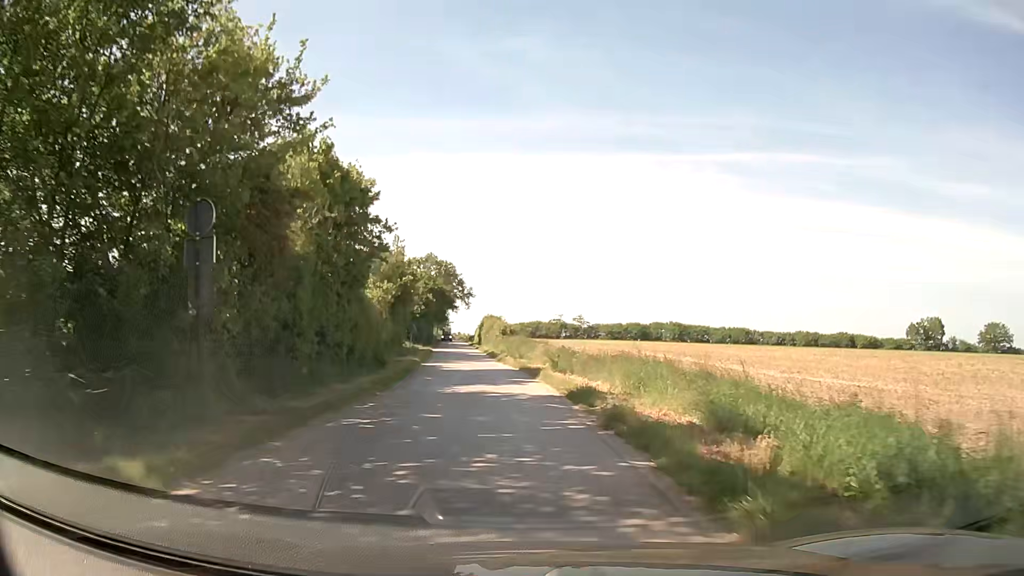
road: unclassified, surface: asphalt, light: Day
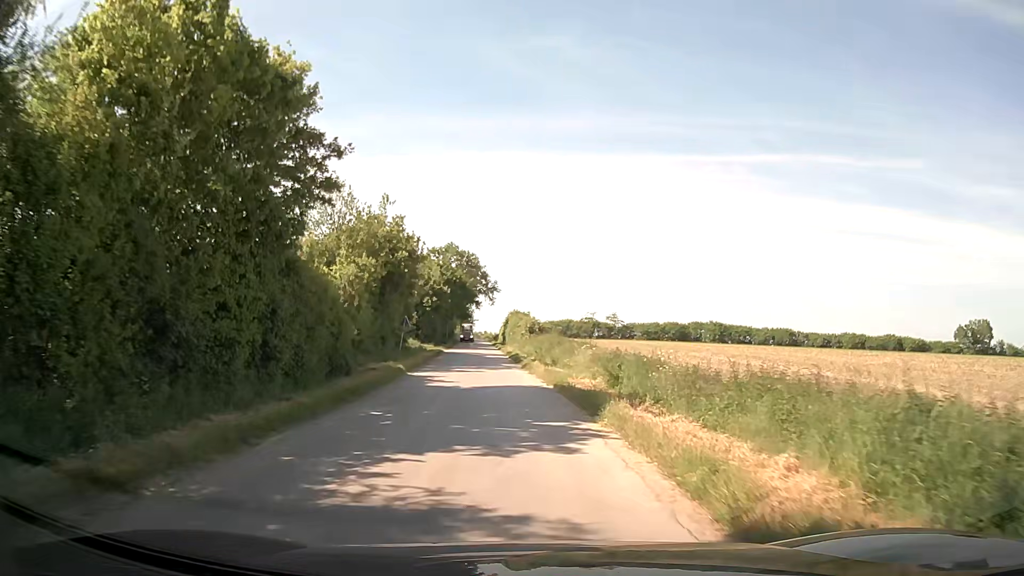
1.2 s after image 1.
(-0.2, +12.6) m; -3°
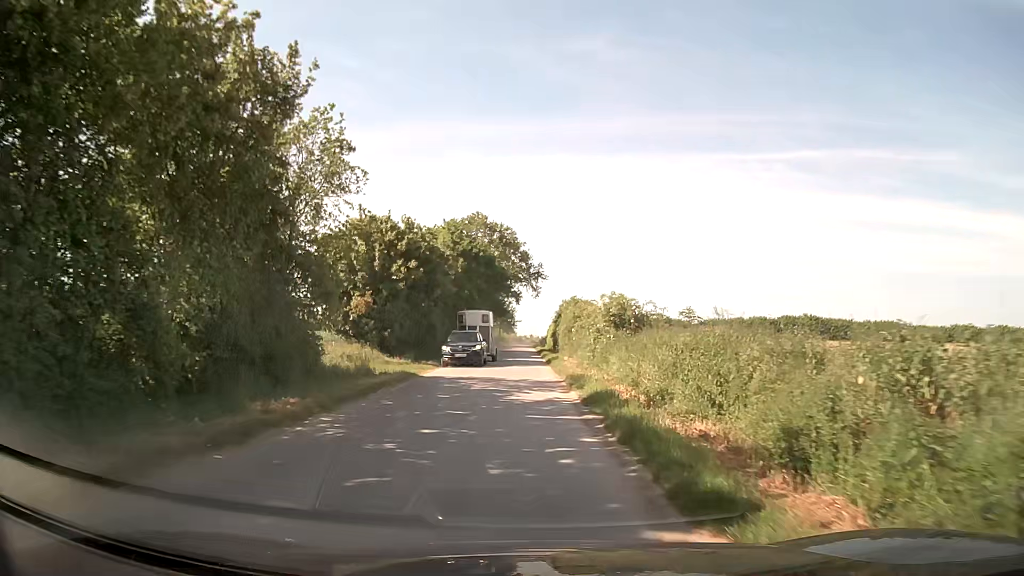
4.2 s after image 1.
(-0.9, +32.6) m; -3°
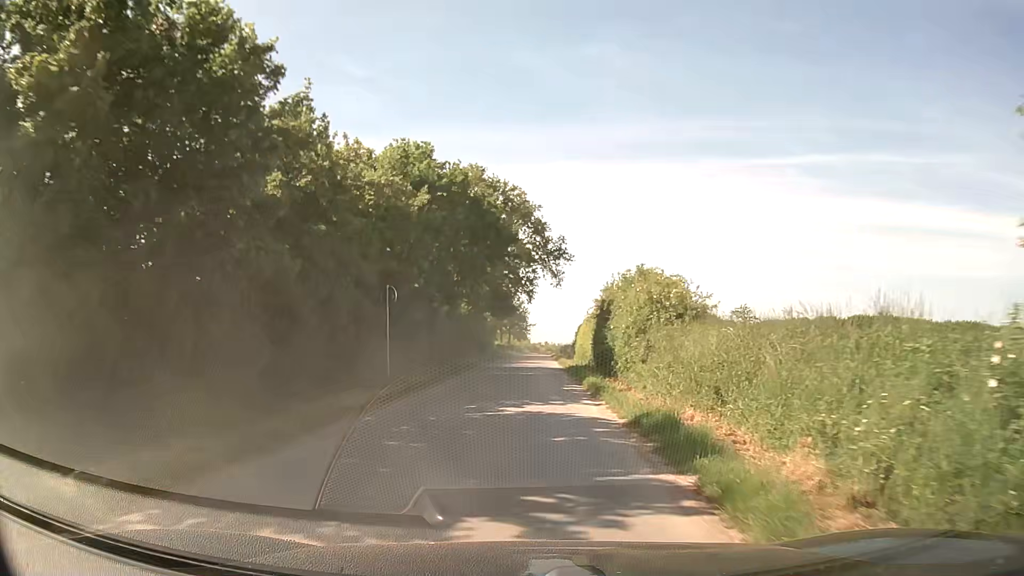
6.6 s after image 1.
(-0.4, +26.6) m; -1°
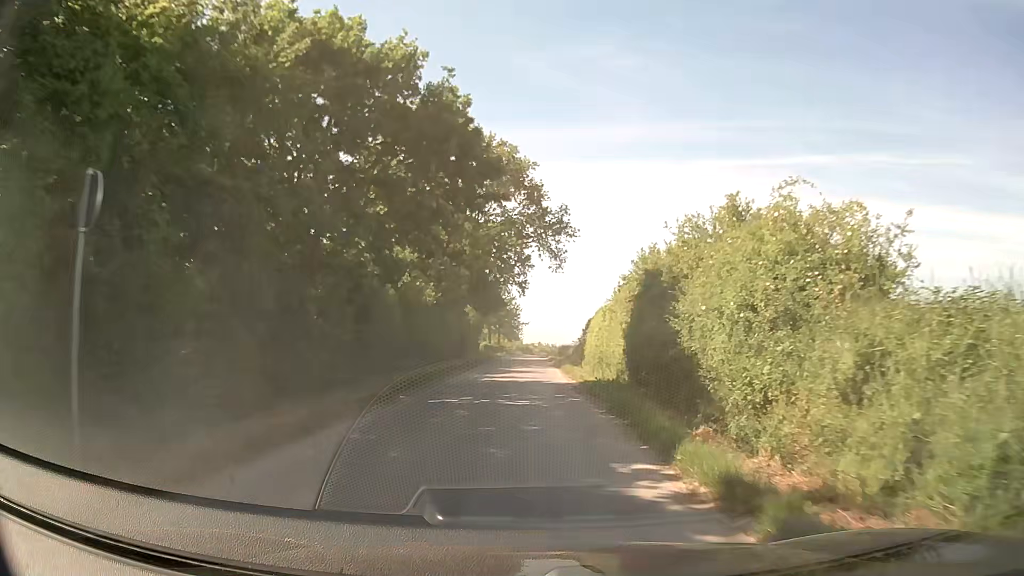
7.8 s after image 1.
(+0.1, +14.0) m; +1°
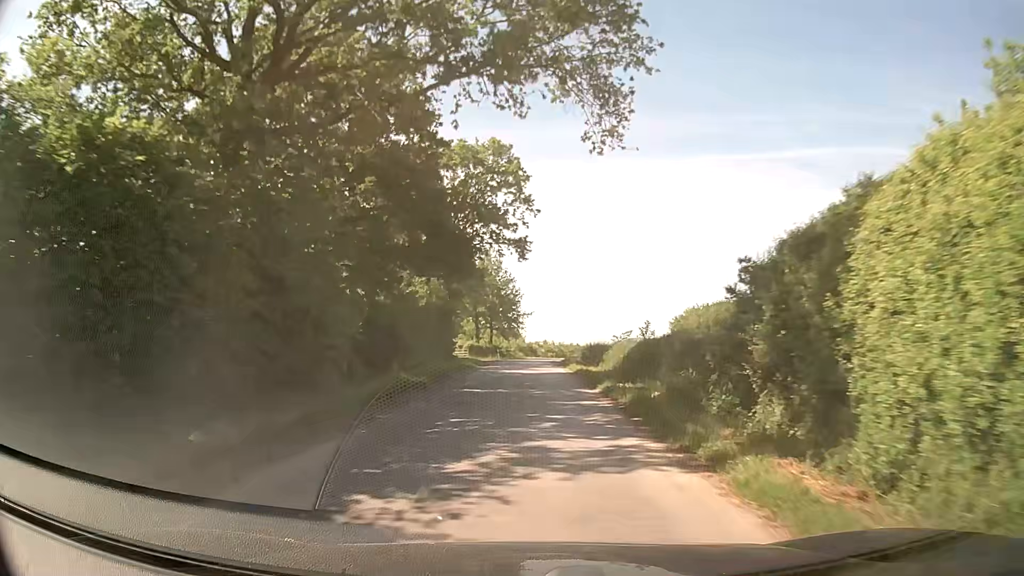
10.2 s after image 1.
(0.0, +30.7) m; 0°
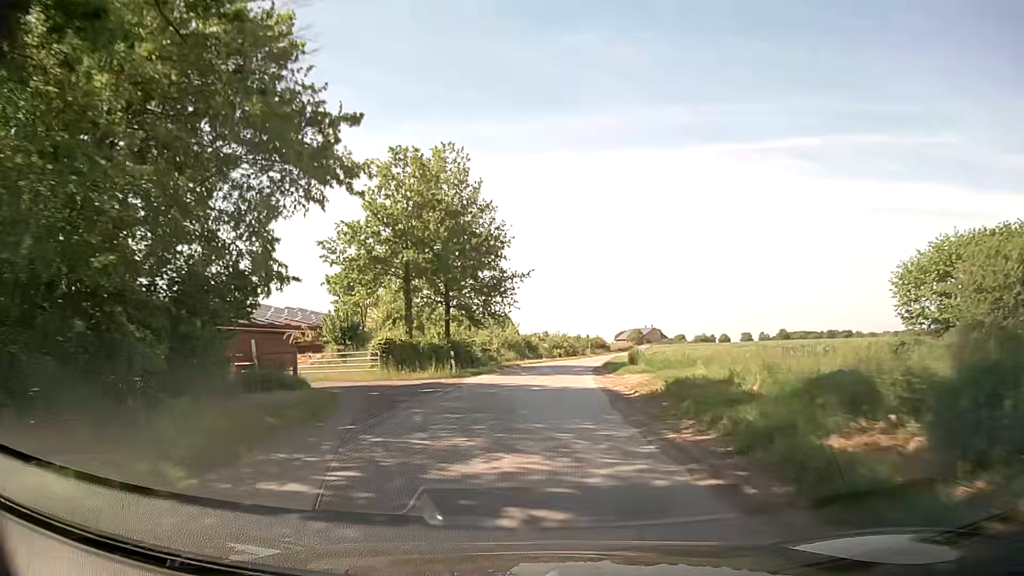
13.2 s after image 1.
(-0.2, +41.1) m; 0°
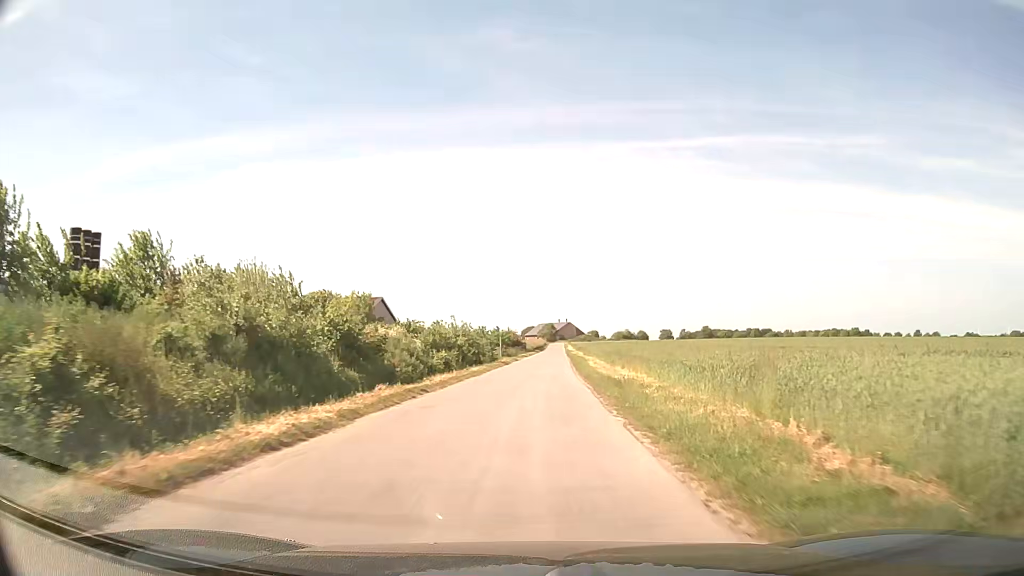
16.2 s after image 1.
(+2.2, +42.1) m; +7°
